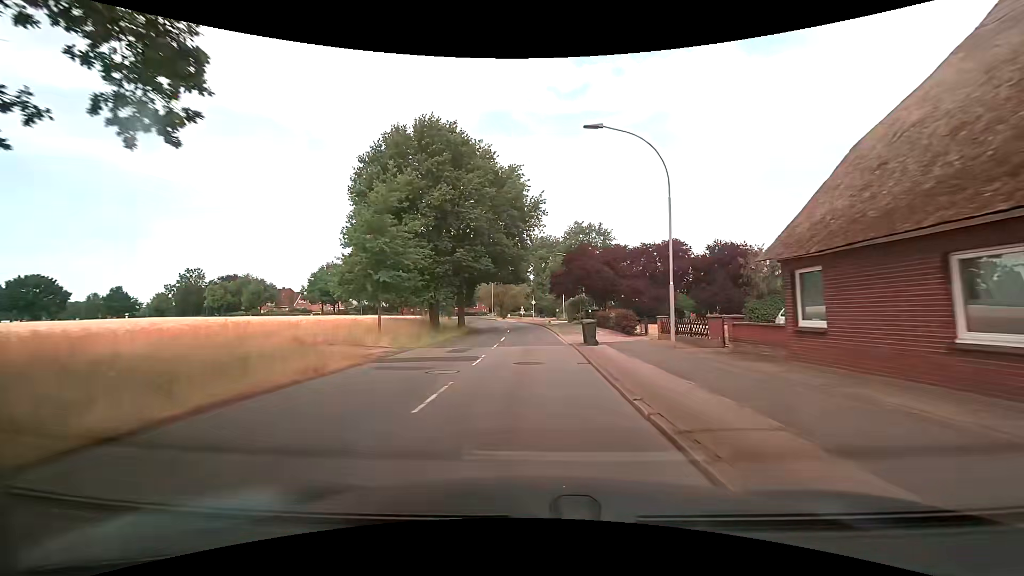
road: secondary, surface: asphalt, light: Day
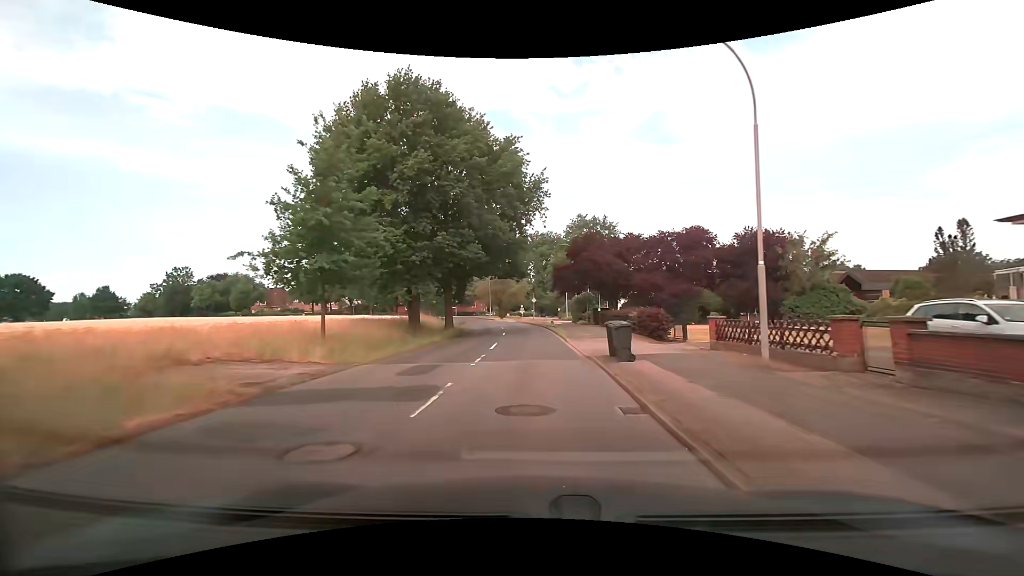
(-0.1, +6.6) m; 0°
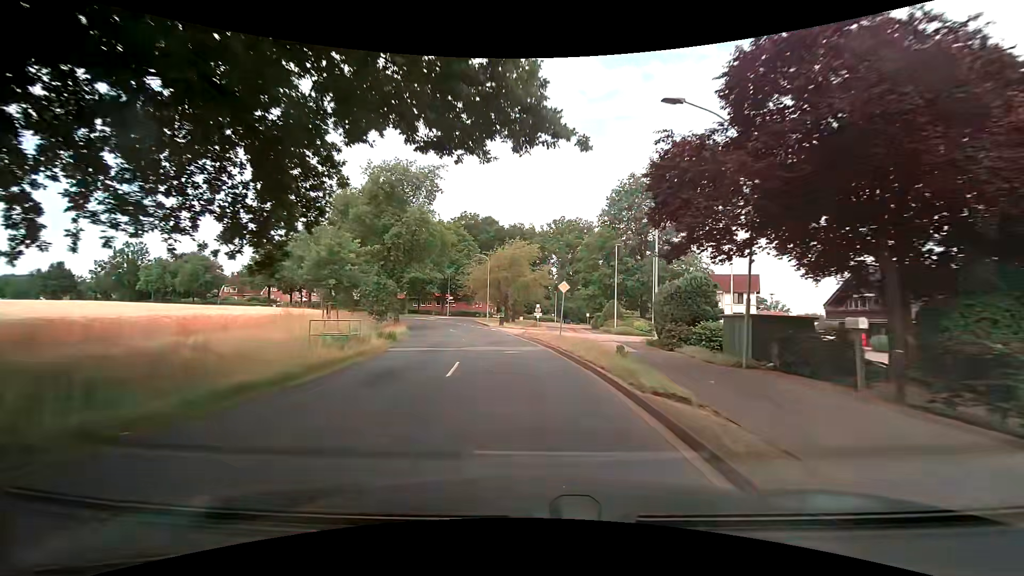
(-0.5, +32.9) m; -2°
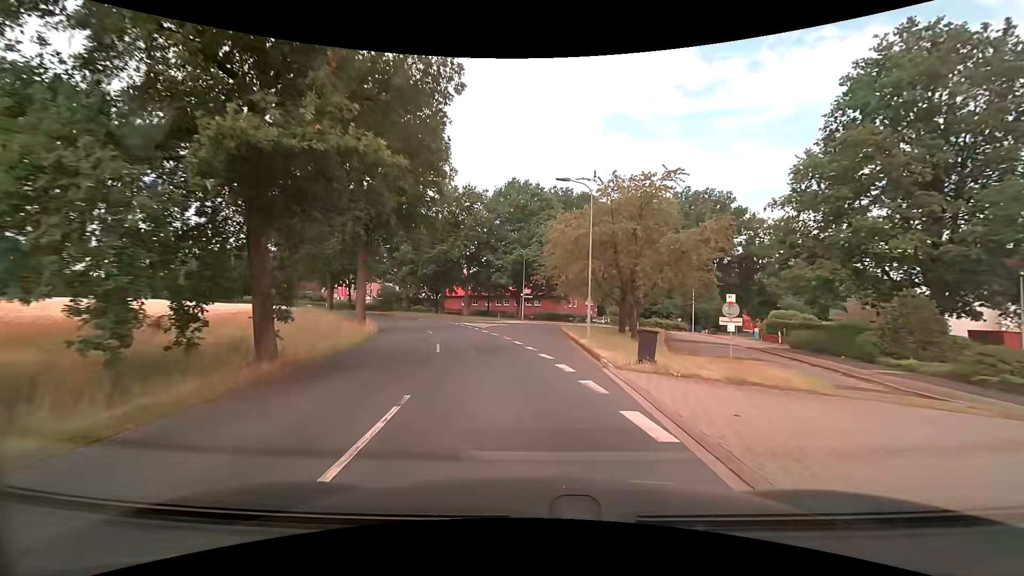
(-3.3, +32.0) m; -11°
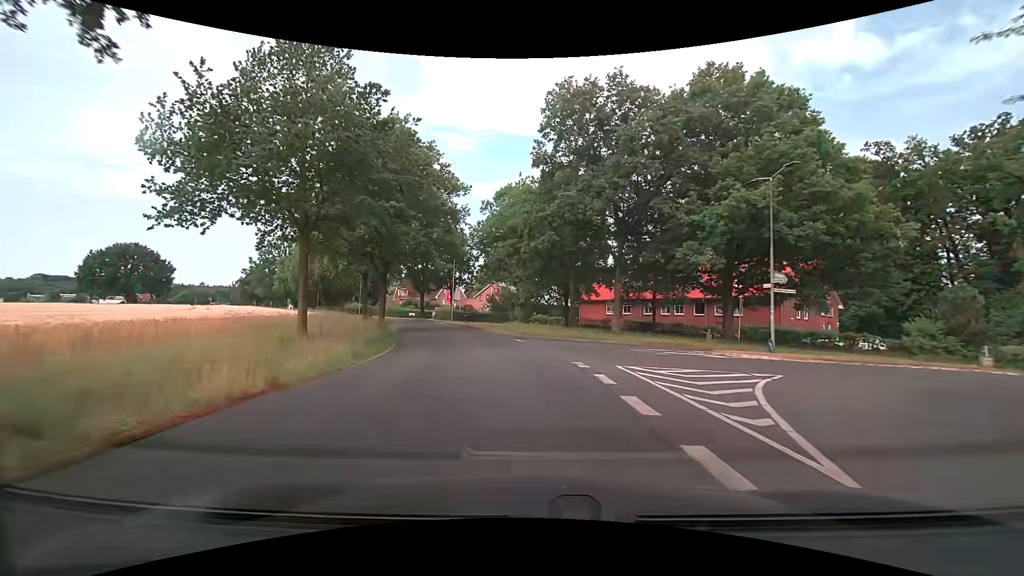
(-4.6, +30.7) m; -16°
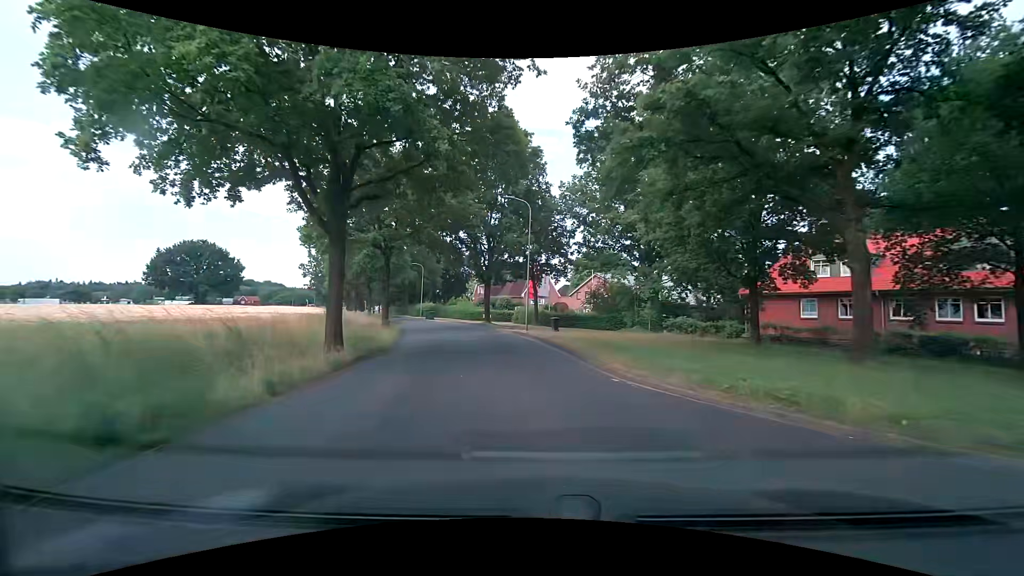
(-2.5, +24.1) m; -12°
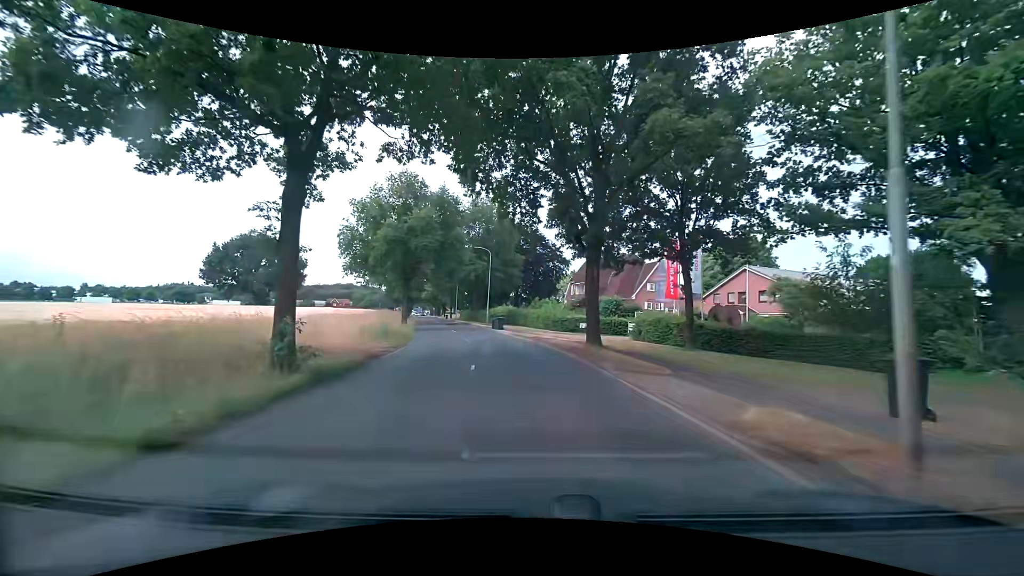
(-2.3, +23.8) m; -11°
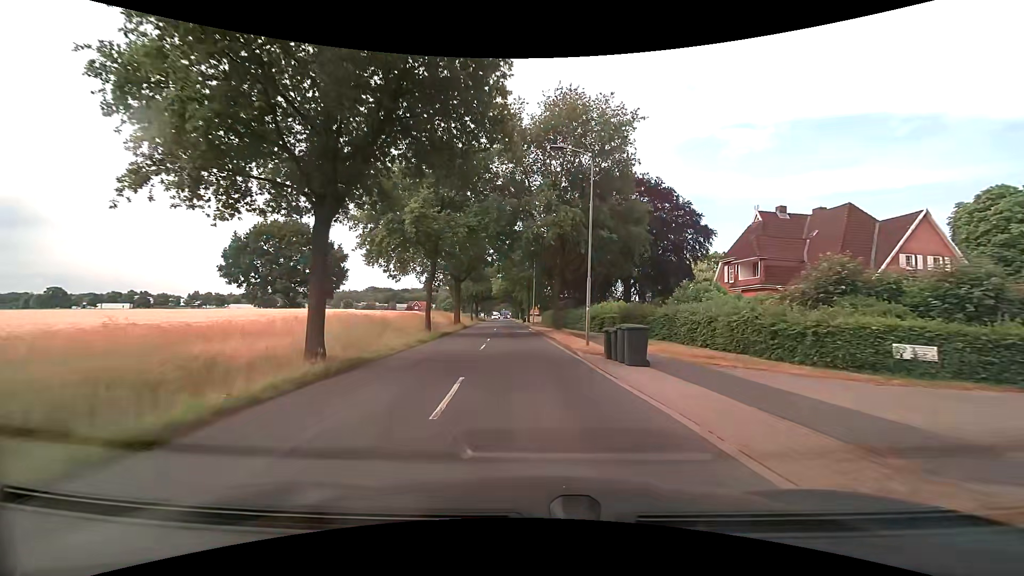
(-2.3, +29.9) m; -10°
(0, +10) (-1, +20) (-1, +30) (-1, +40) (-2, +50) (-2, +60) (-3, +70) (-4, +80) (-5, +90) (-5, +100) m
